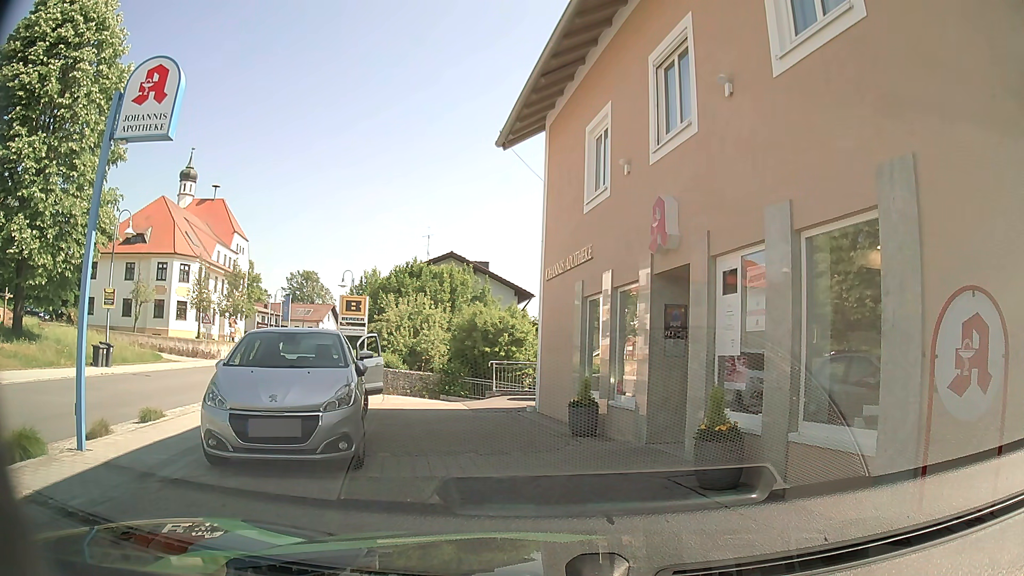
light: Day
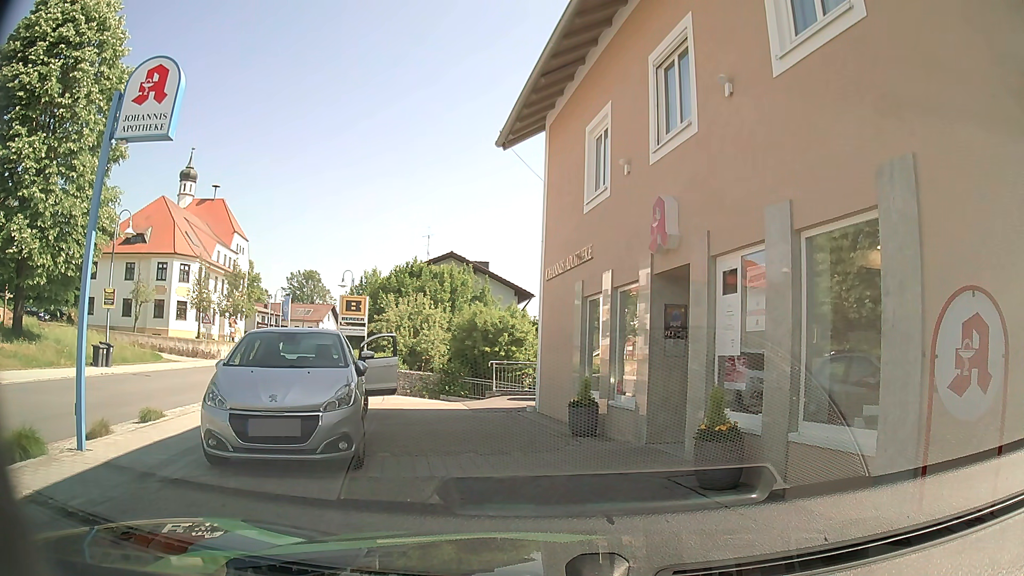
(0.0, 0.0) m; 0°
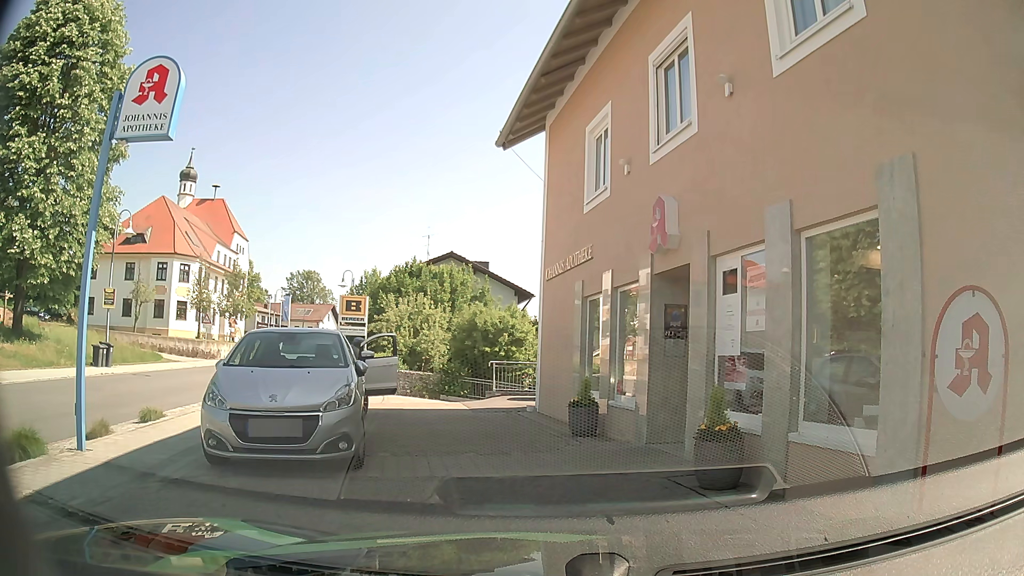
(0.0, 0.0) m; 0°
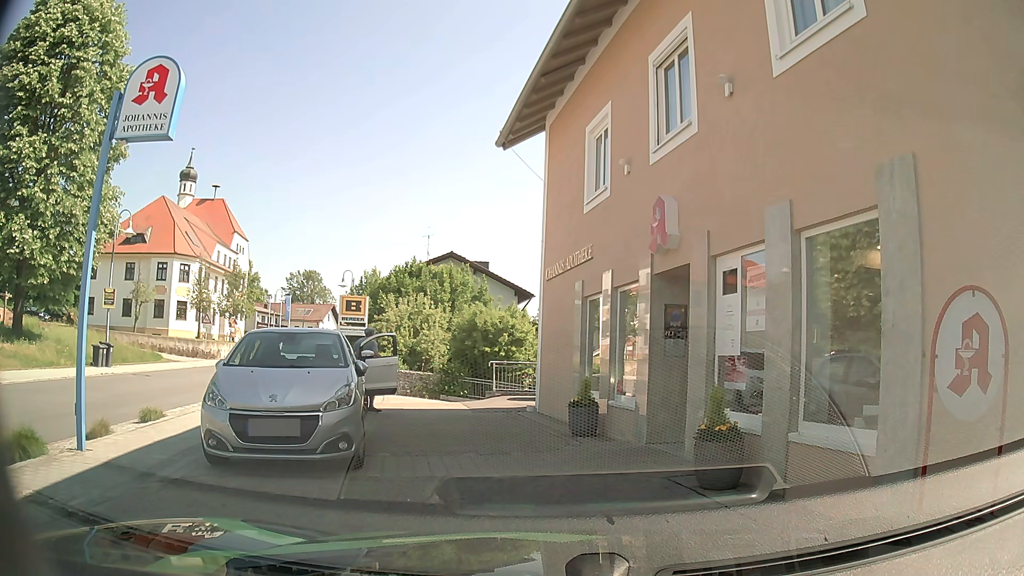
(0.0, 0.0) m; 0°
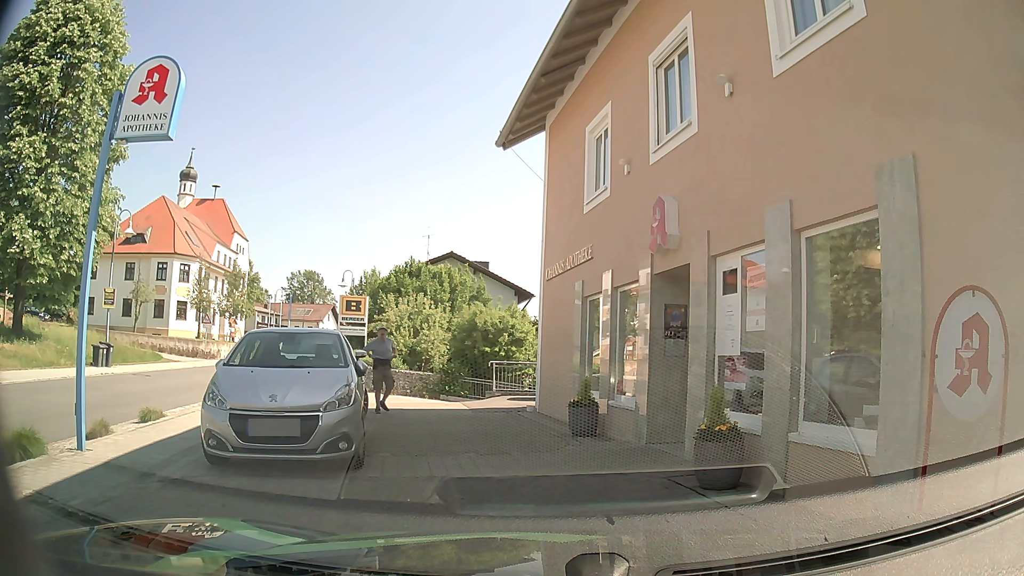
(0.0, 0.0) m; 0°
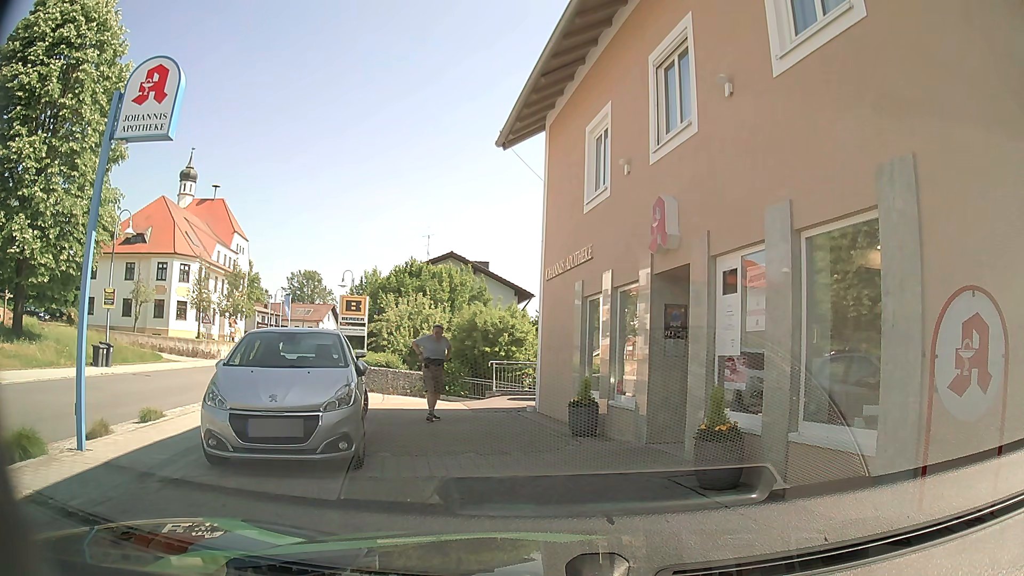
(0.0, 0.0) m; 0°
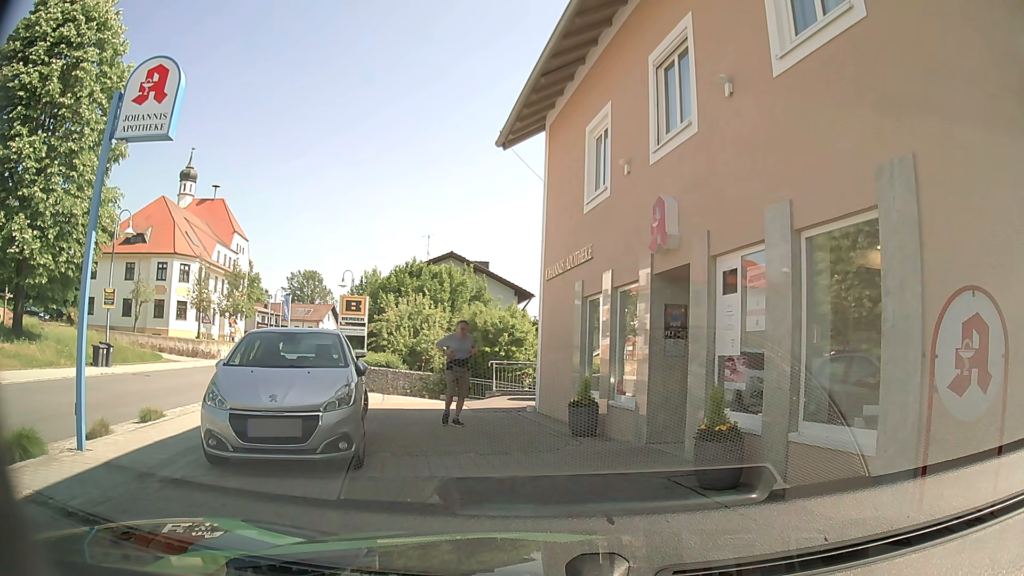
(0.0, 0.0) m; 0°
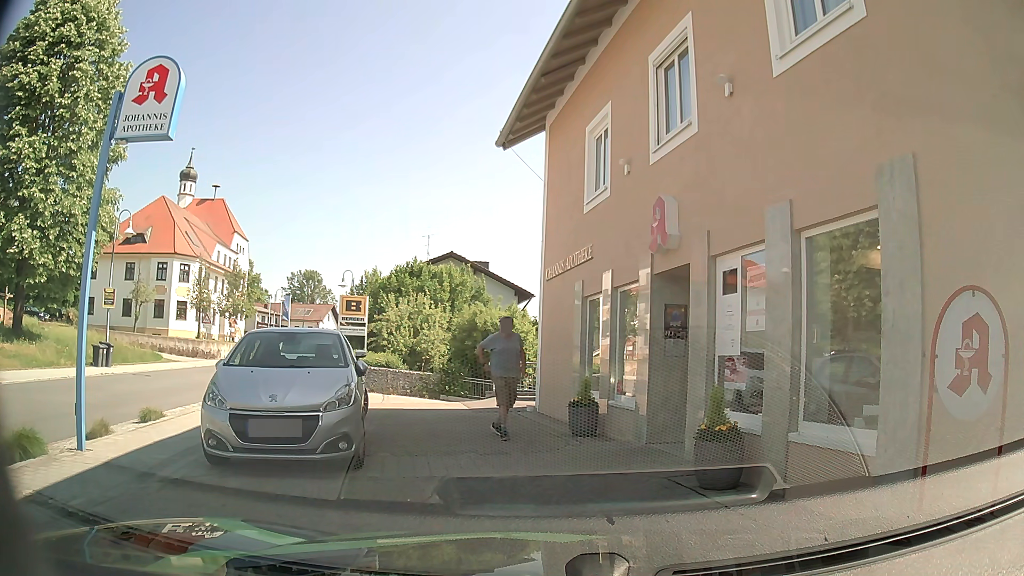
(0.0, 0.0) m; 0°
